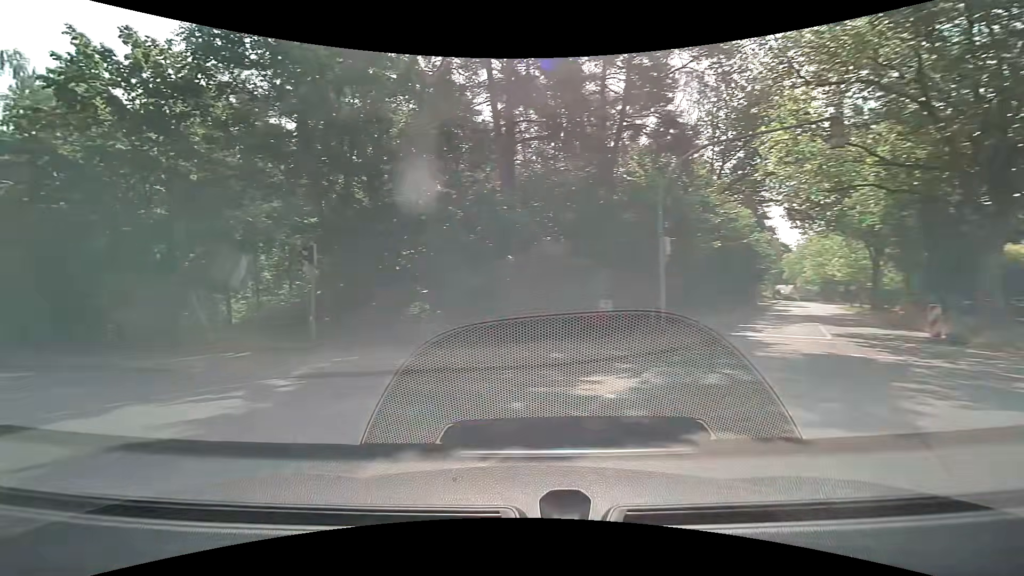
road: tertiary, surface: asphalt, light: Day
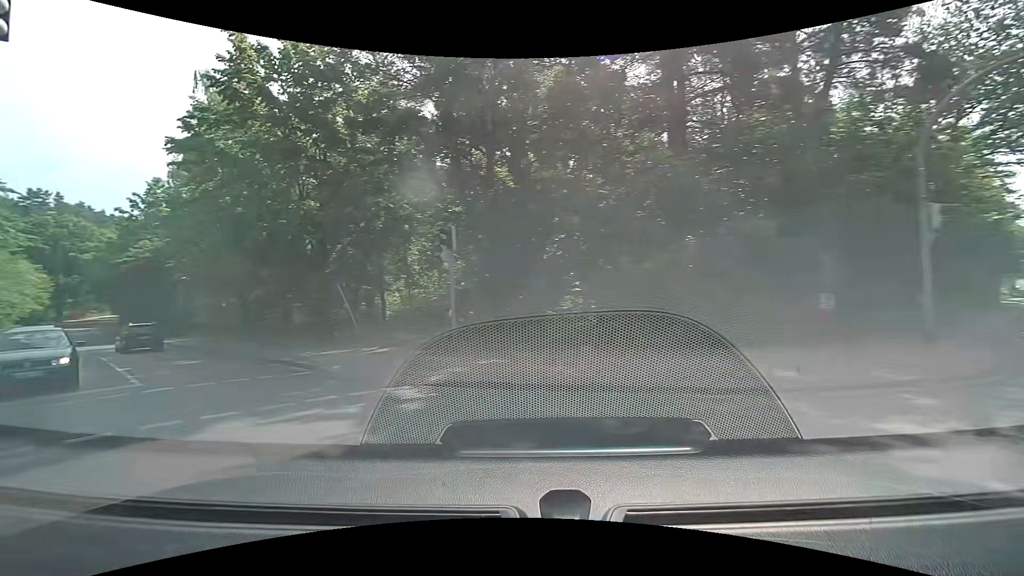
(-0.4, +3.1) m; -16°
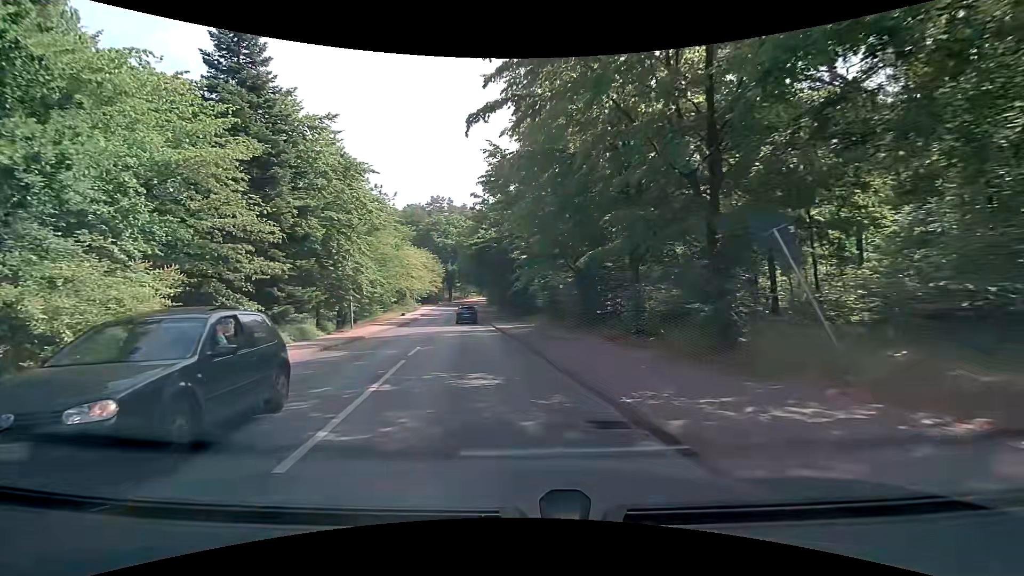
(-4.3, +10.4) m; -38°
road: unclassified
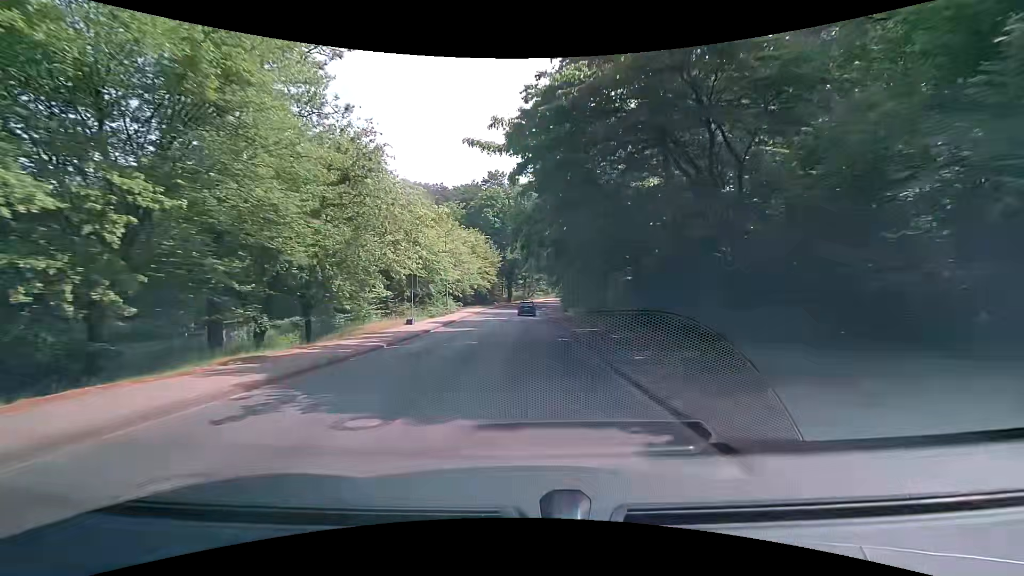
(-3.3, +30.5) m; -6°
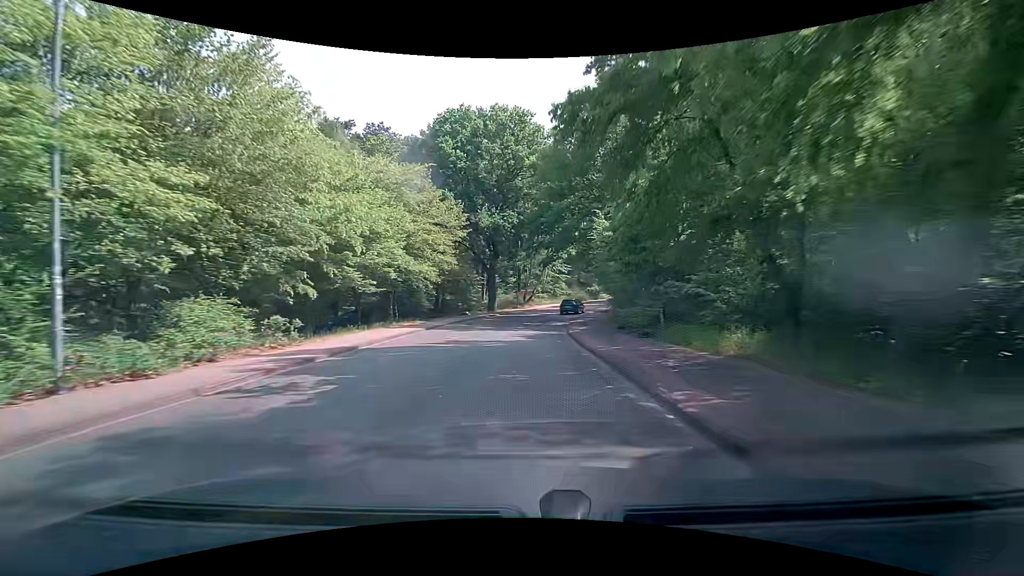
(-0.2, +38.8) m; 0°
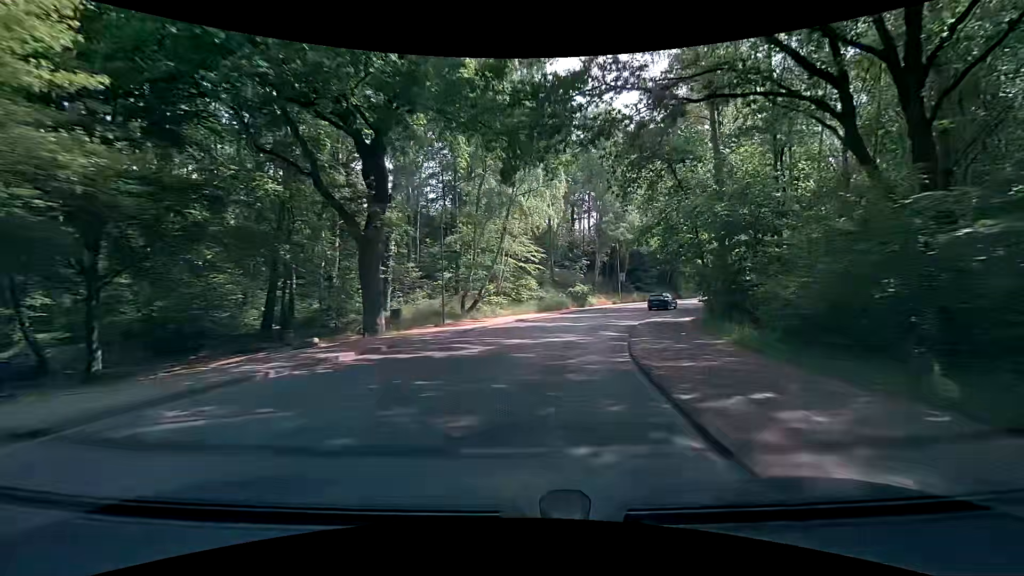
(+0.6, +30.1) m; +4°
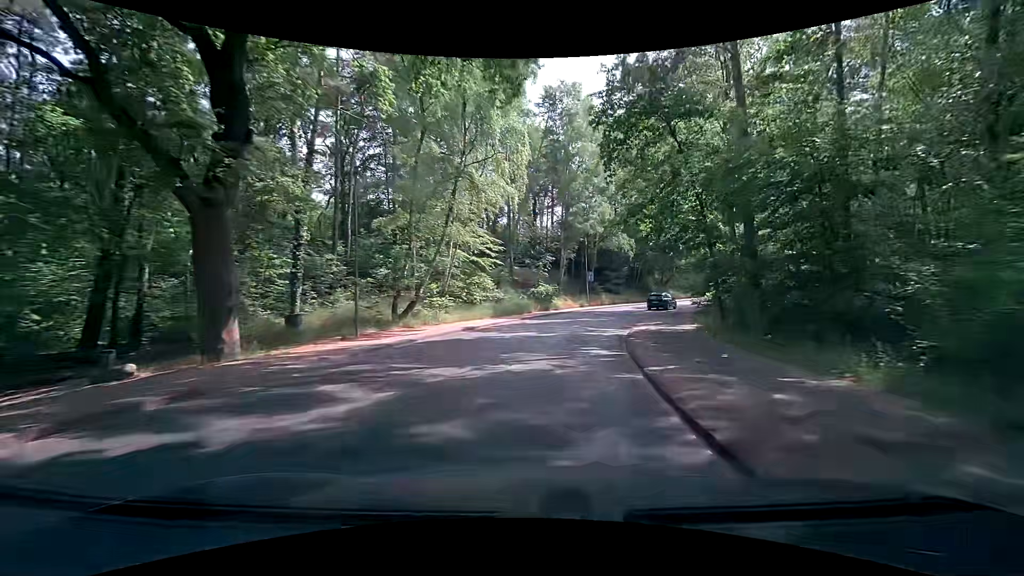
(+0.4, +7.5) m; +6°
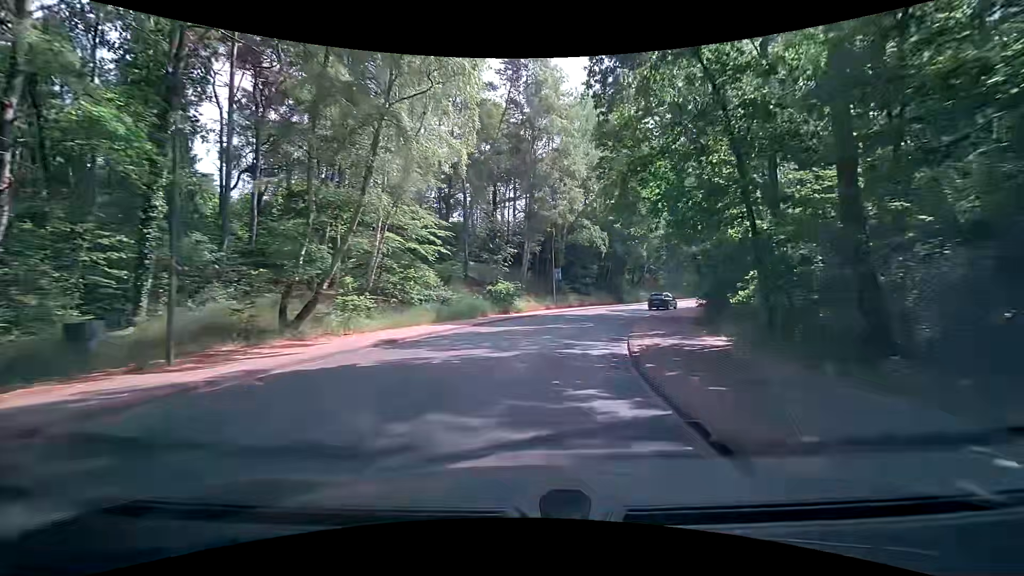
(+0.2, +7.5) m; +3°
